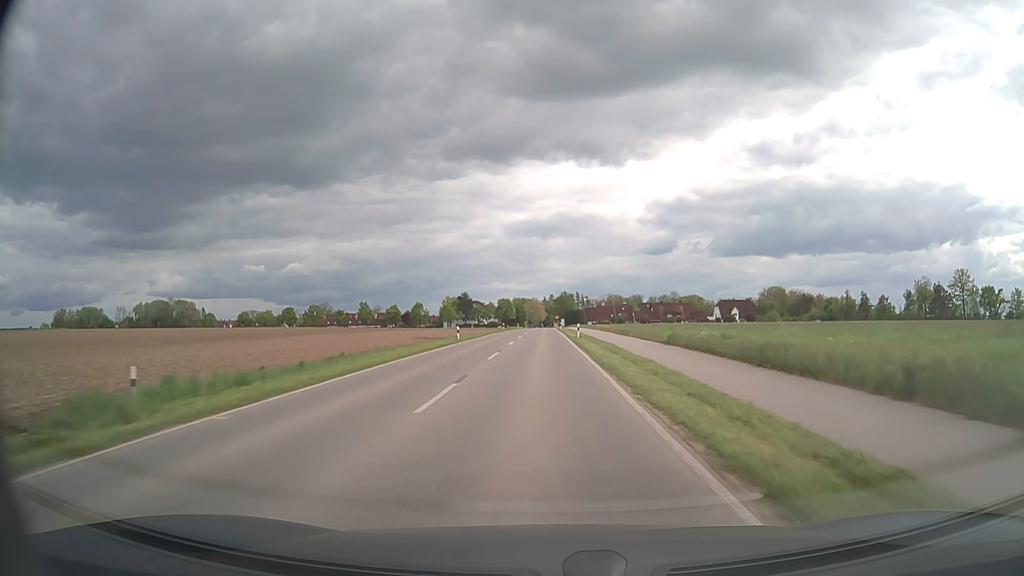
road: secondary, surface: asphalt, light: Day
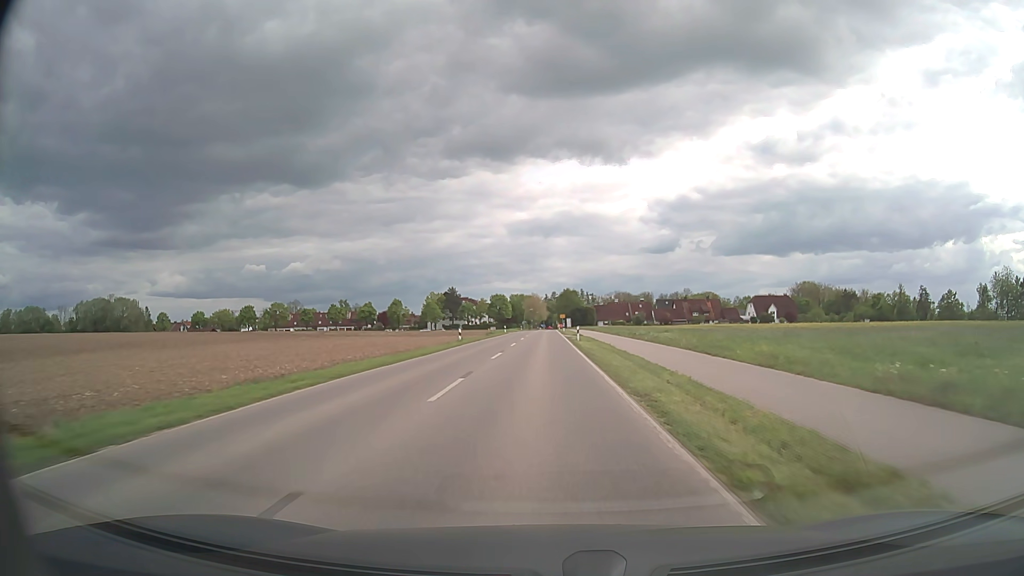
(0.0, +46.6) m; 0°
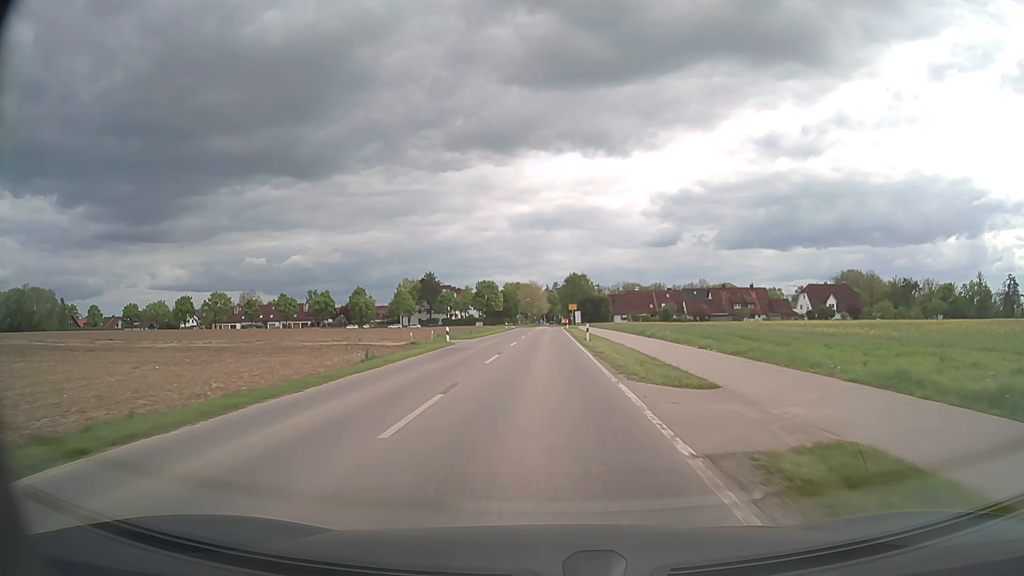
(+0.1, +51.5) m; 0°
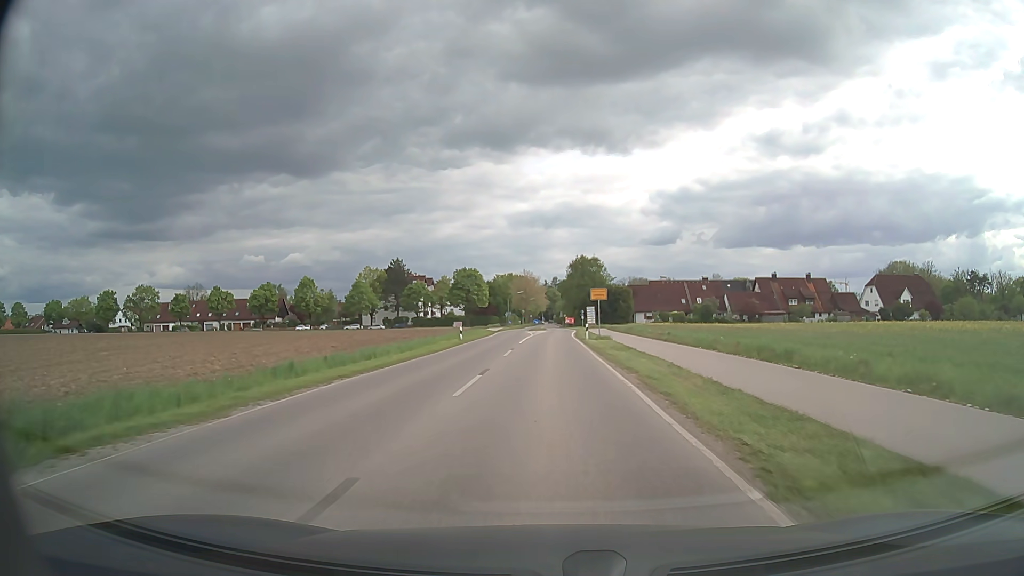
(0.0, +43.8) m; 0°
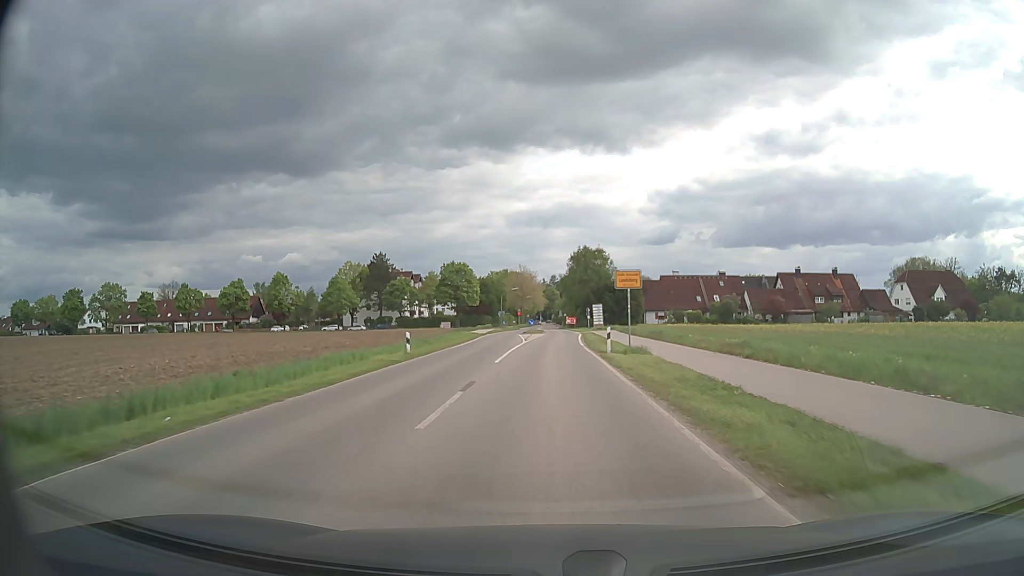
(0.0, +15.4) m; 0°
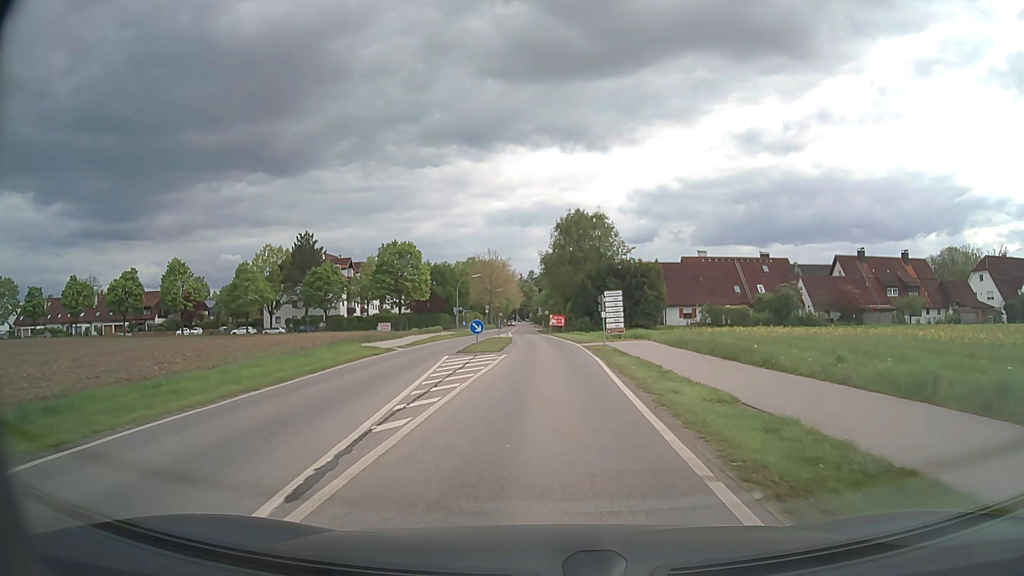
(+0.4, +36.0) m; +2°
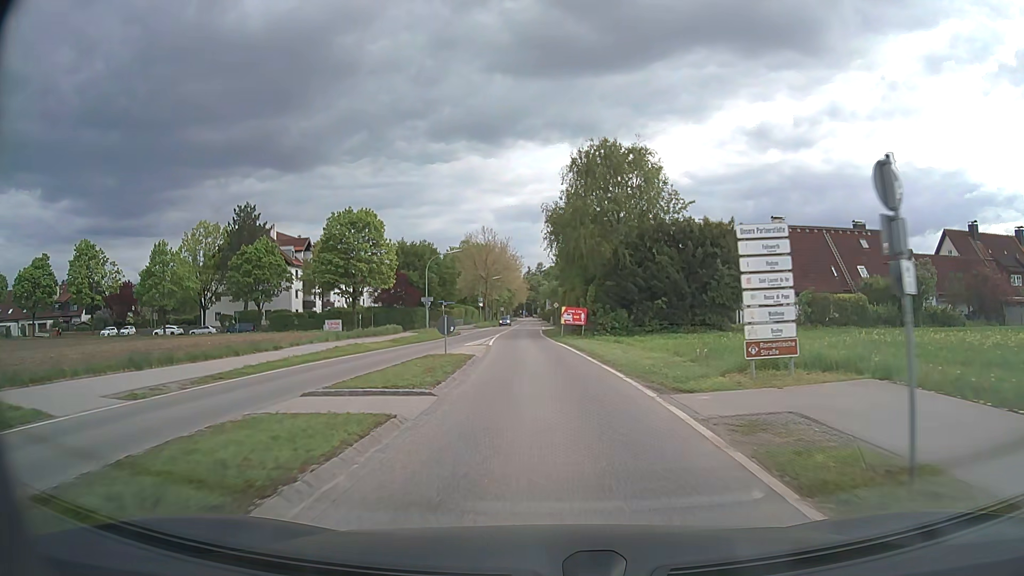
(-0.1, +27.6) m; -1°
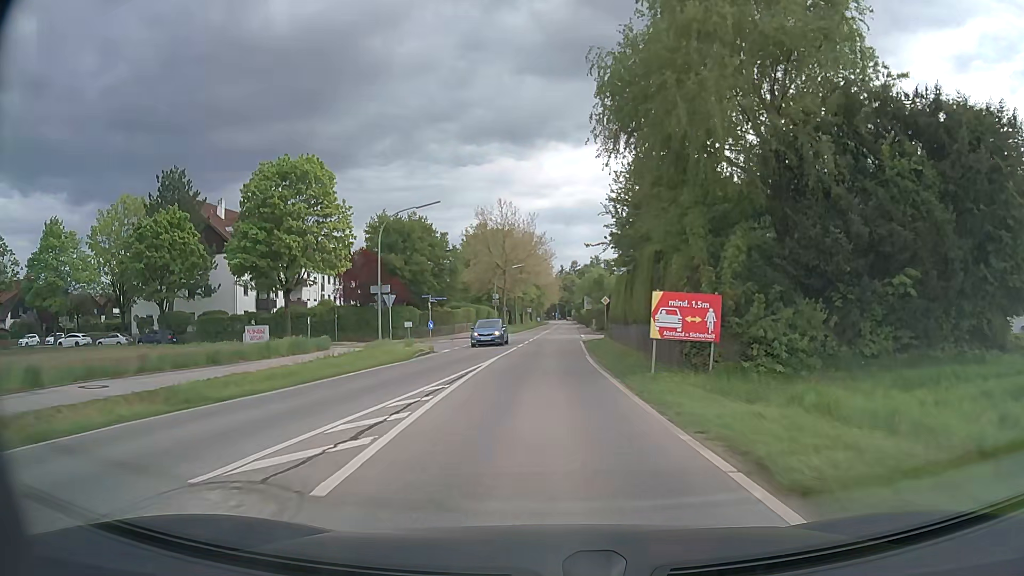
(-0.6, +27.0) m; -3°
(0, +10) (0, +20) (0, +30) (0, +40) (+1, +50) (+1, +60) (+1, +70) (+2, +80) (+2, +90) (+2, +100) m
